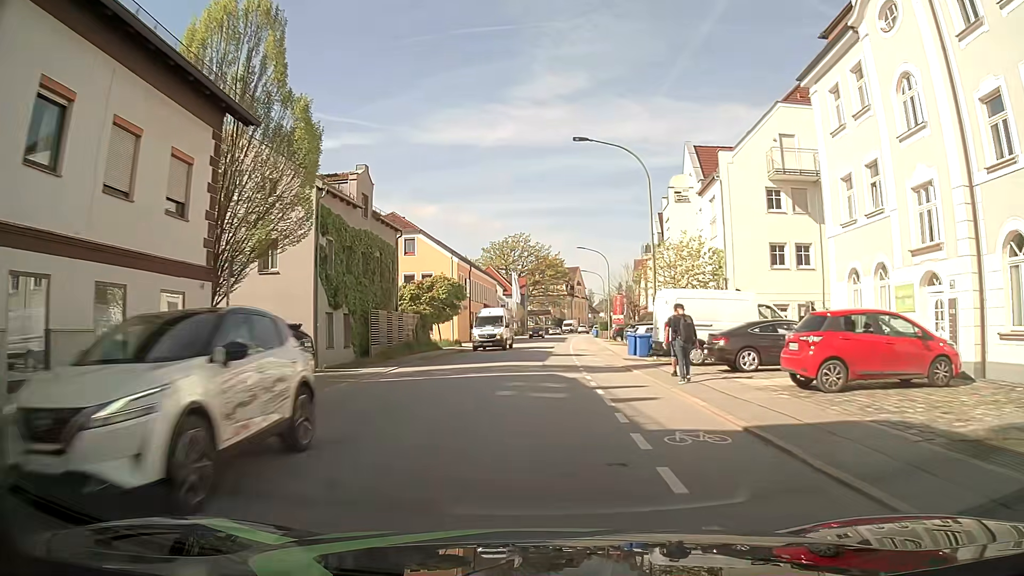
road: tertiary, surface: asphalt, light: Day
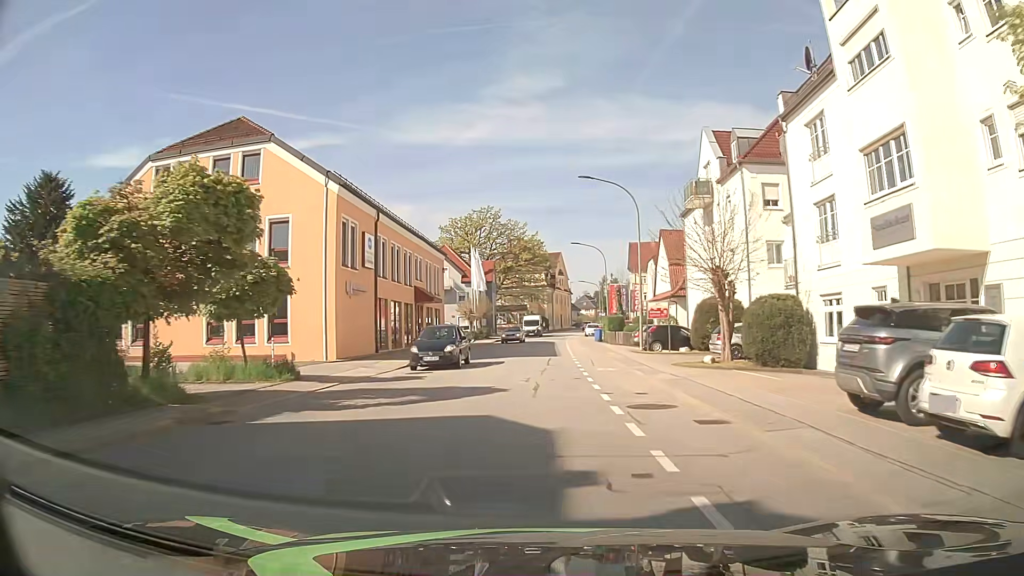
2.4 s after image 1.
(+0.3, +29.5) m; +2°
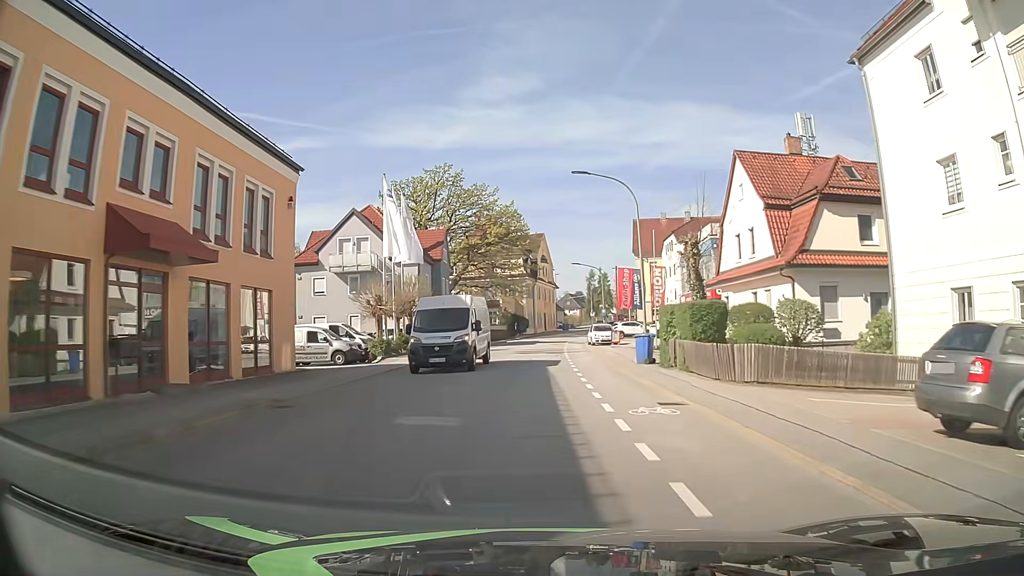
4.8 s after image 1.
(+0.4, +29.9) m; +2°
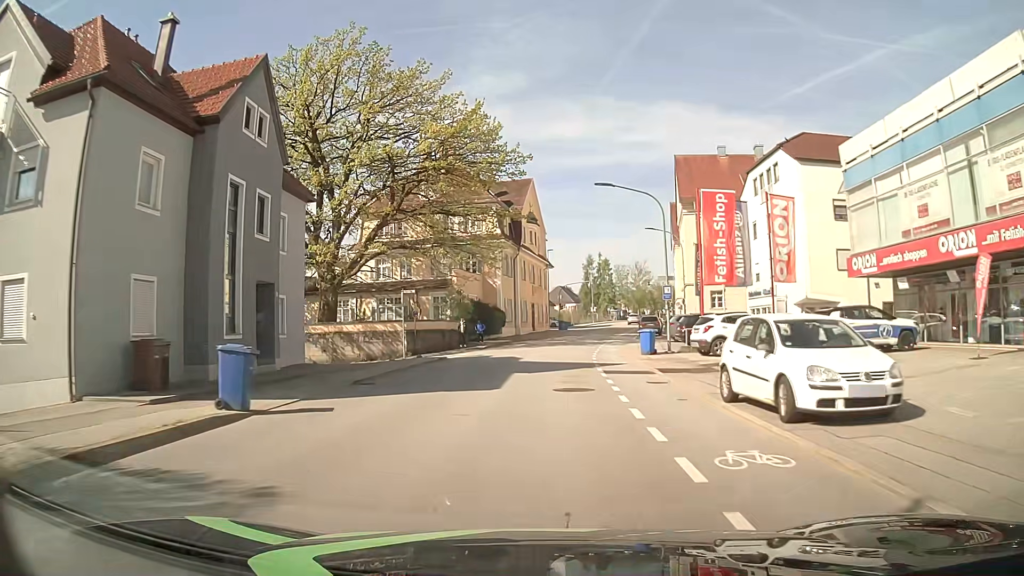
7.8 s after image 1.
(+0.4, +37.5) m; +1°
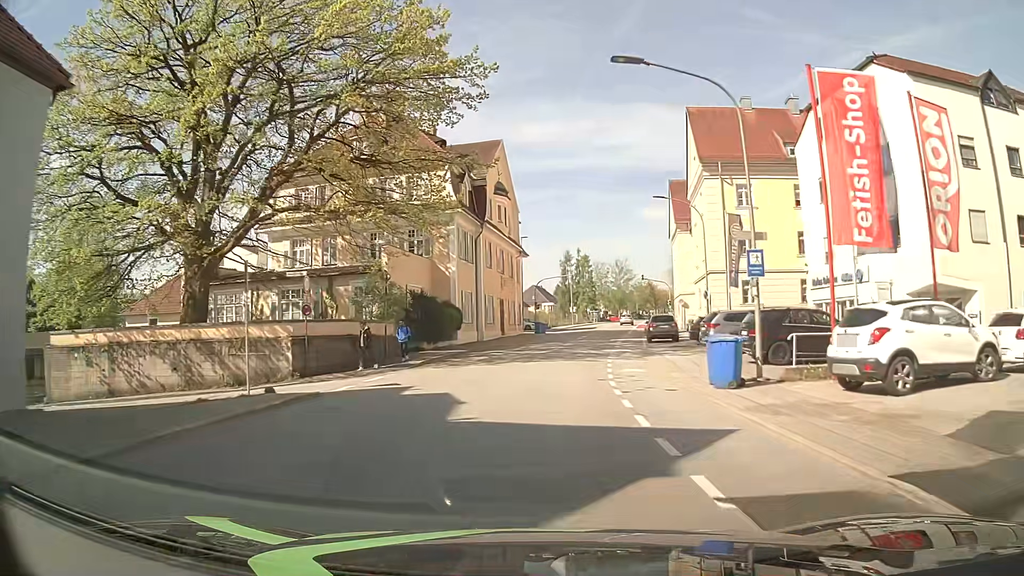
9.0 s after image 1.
(+0.2, +15.0) m; +2°
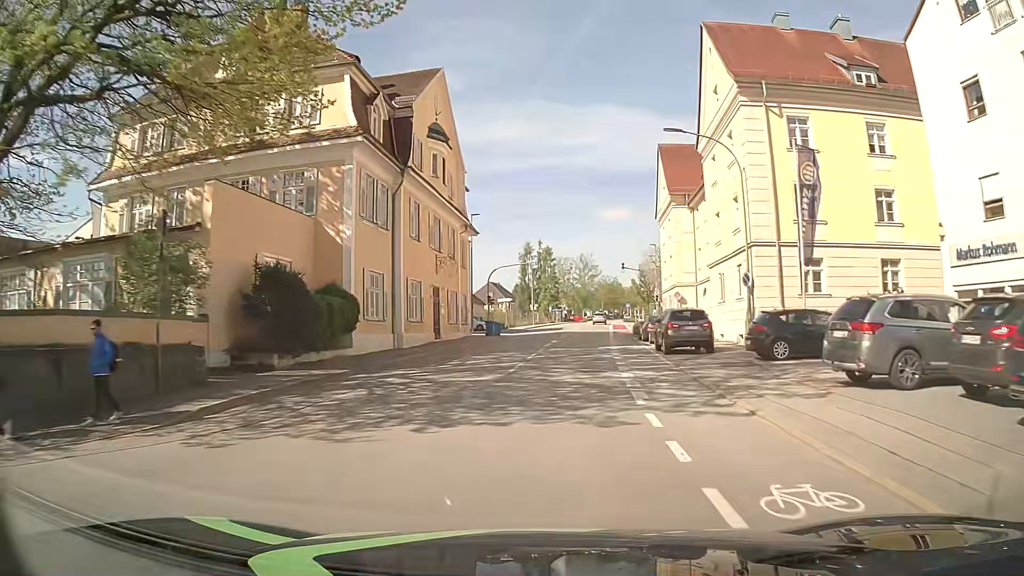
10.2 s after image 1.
(+0.4, +15.0) m; +3°
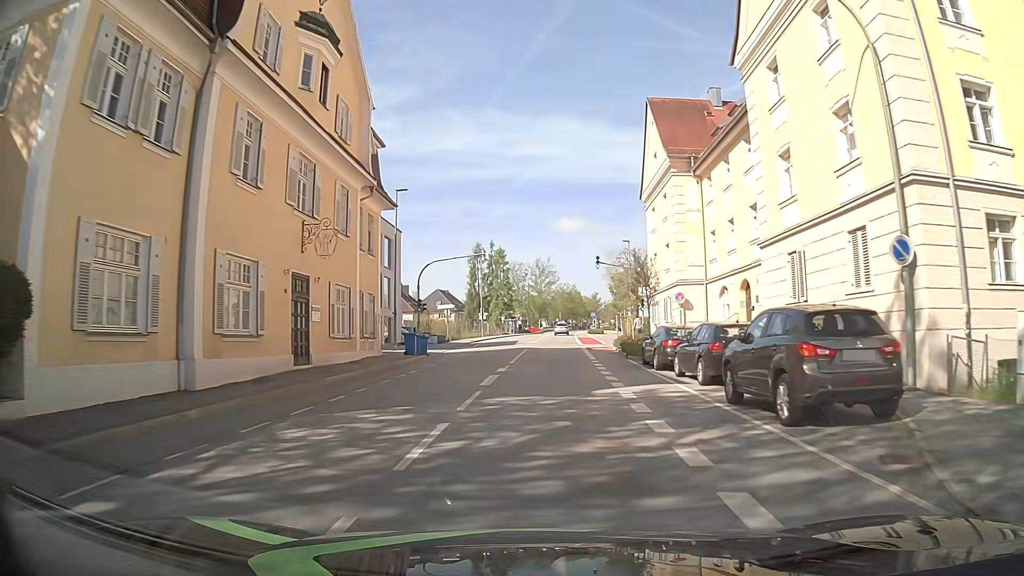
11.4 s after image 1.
(+0.6, +14.8) m; +4°
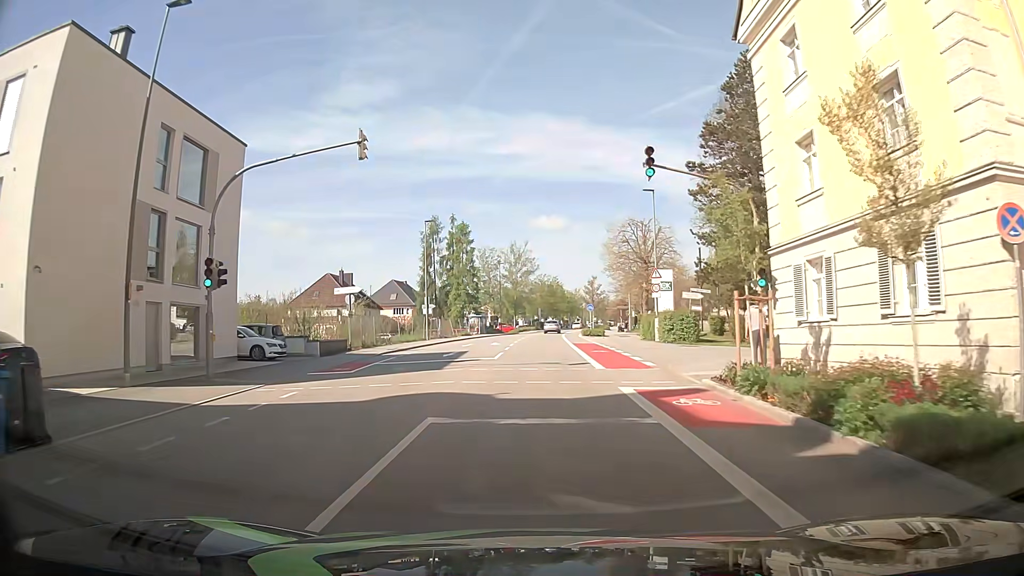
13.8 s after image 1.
(+0.5, +27.3) m; +2°
(0, +10) (0, +20) (0, +30) (0, +40) (0, +50) (+1, +60) (+1, +70) (+2, +80) (+3, +90) (+4, +100) m
